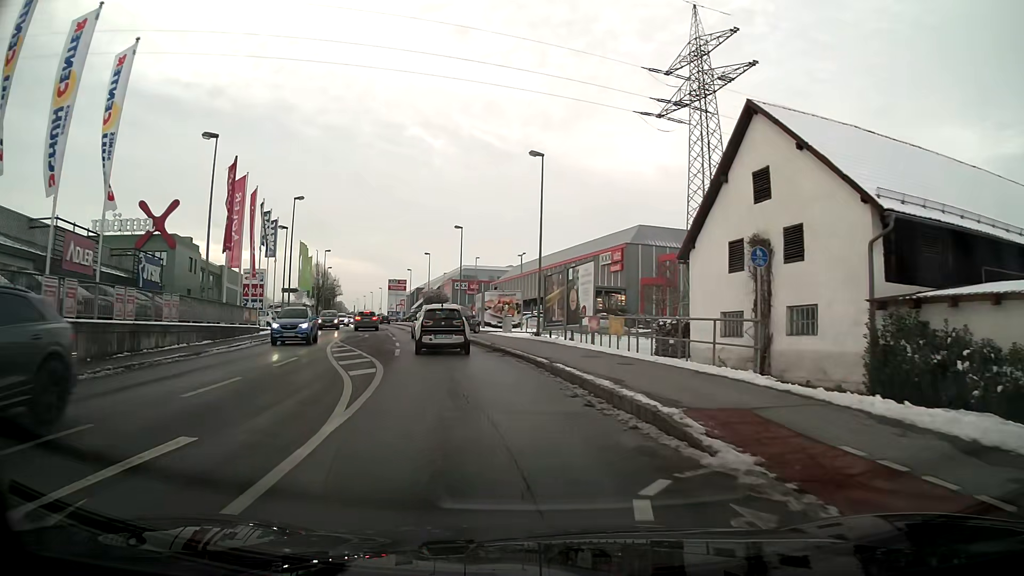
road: tertiary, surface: asphalt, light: Day
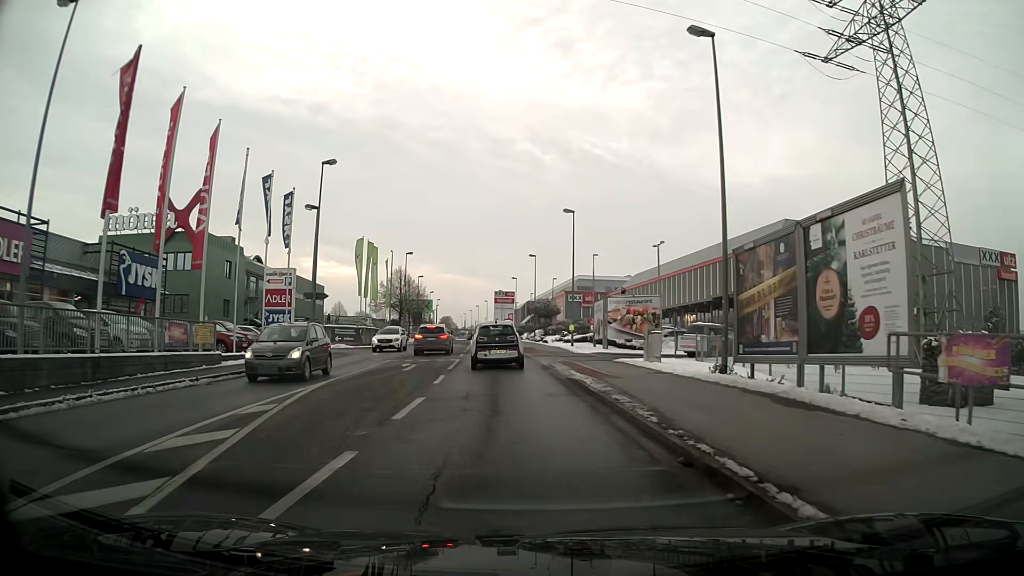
(-1.5, +17.2) m; -9°
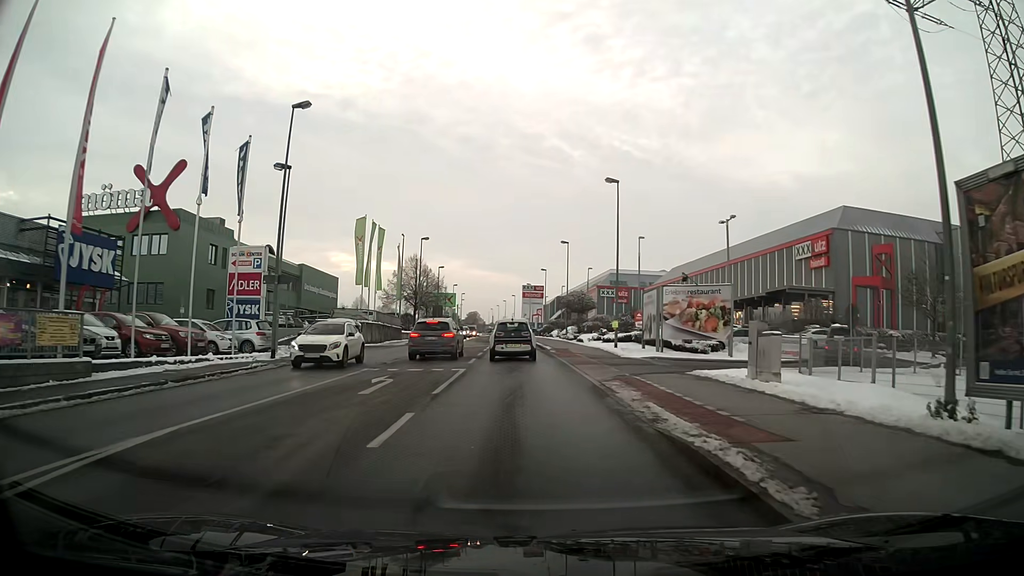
(-0.2, +9.3) m; -2°
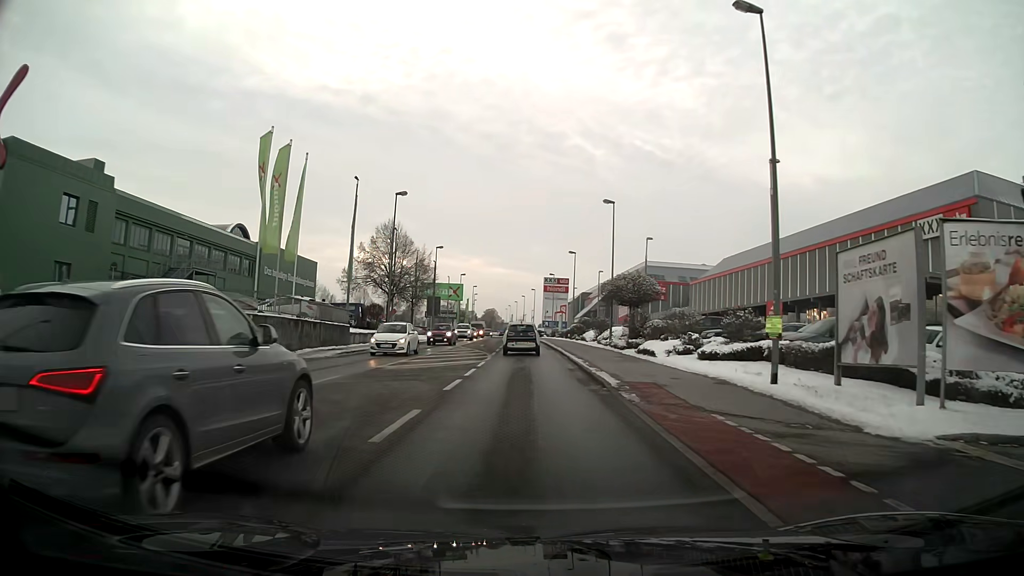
(-0.3, +23.0) m; -1°
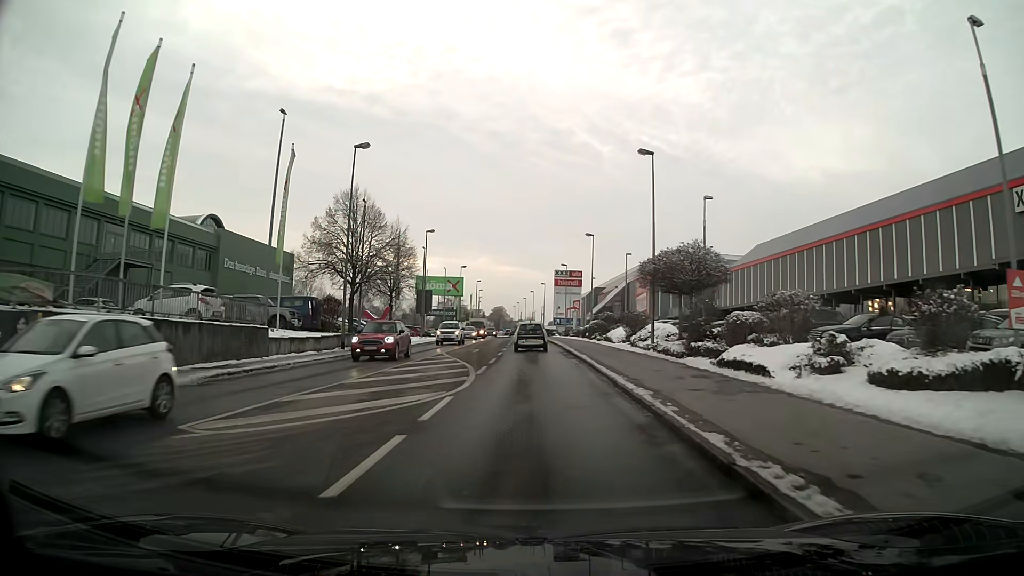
(-0.1, +12.8) m; -1°
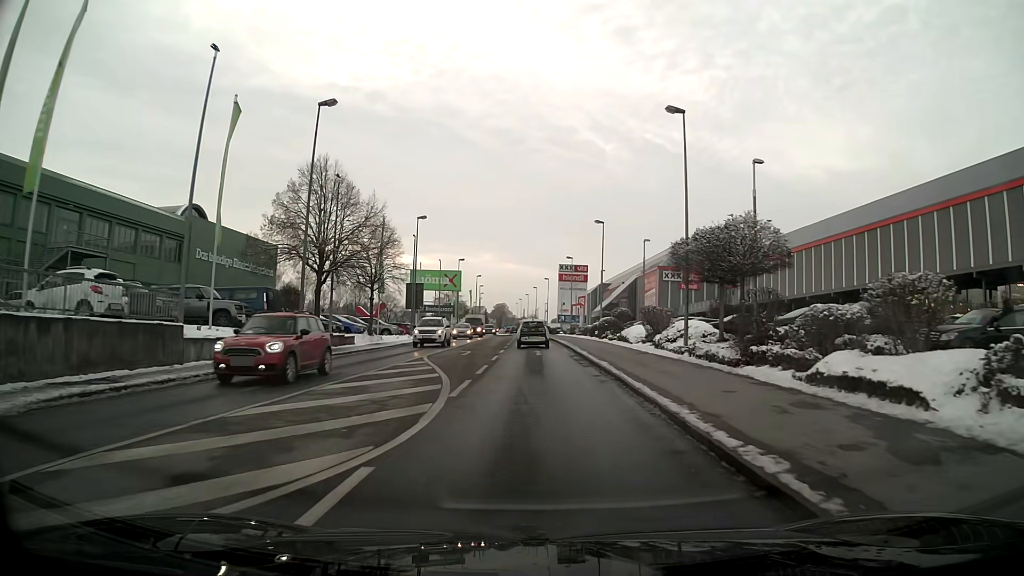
(0.0, +6.6) m; 0°
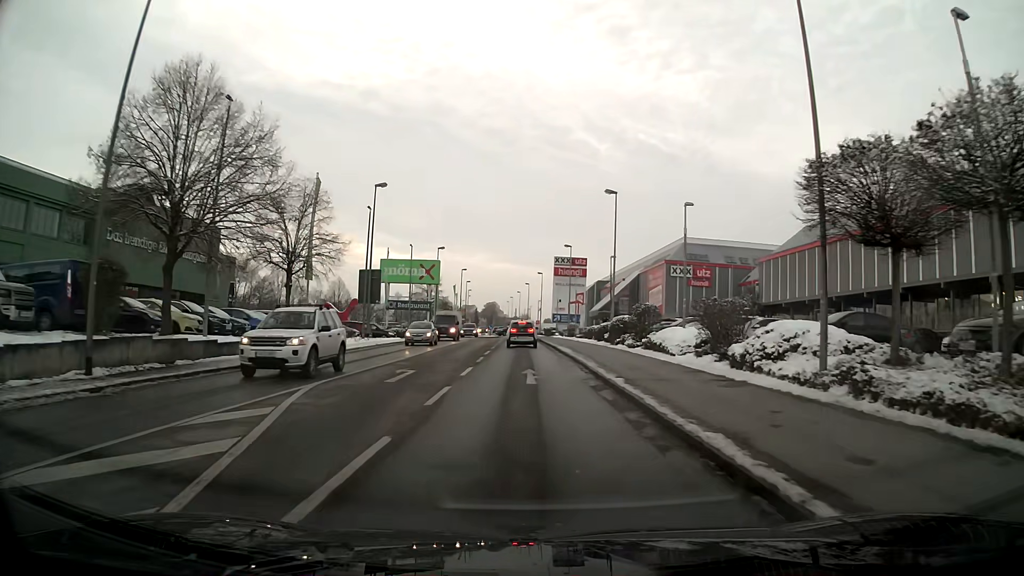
(+0.1, +13.4) m; +1°
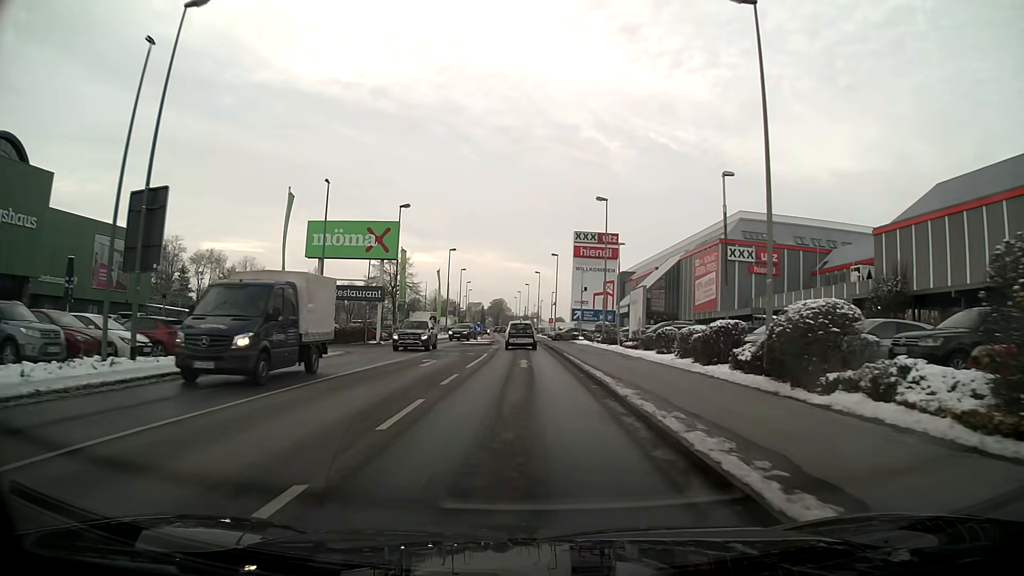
(-0.2, +27.6) m; -1°
